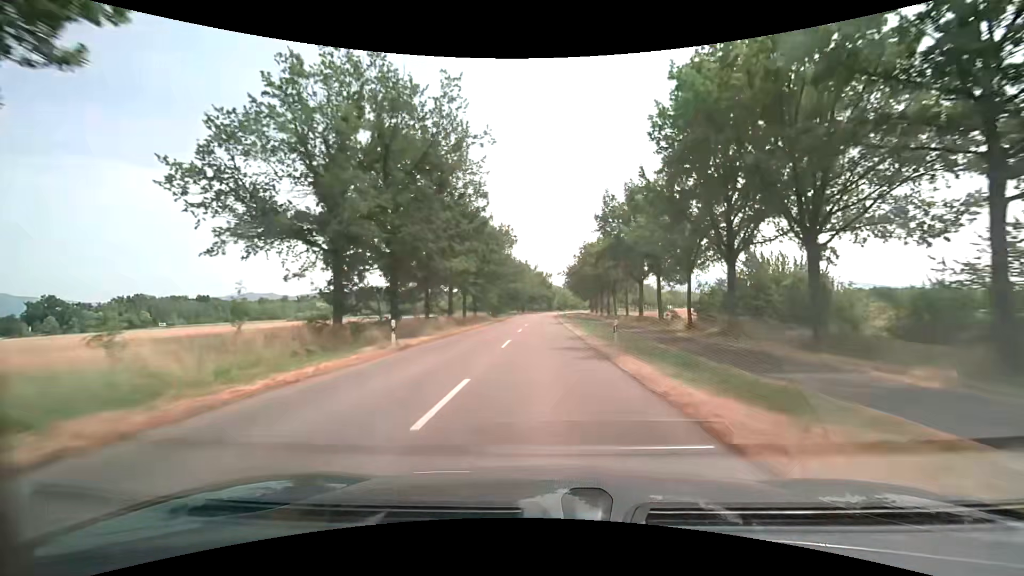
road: secondary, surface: asphalt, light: Day
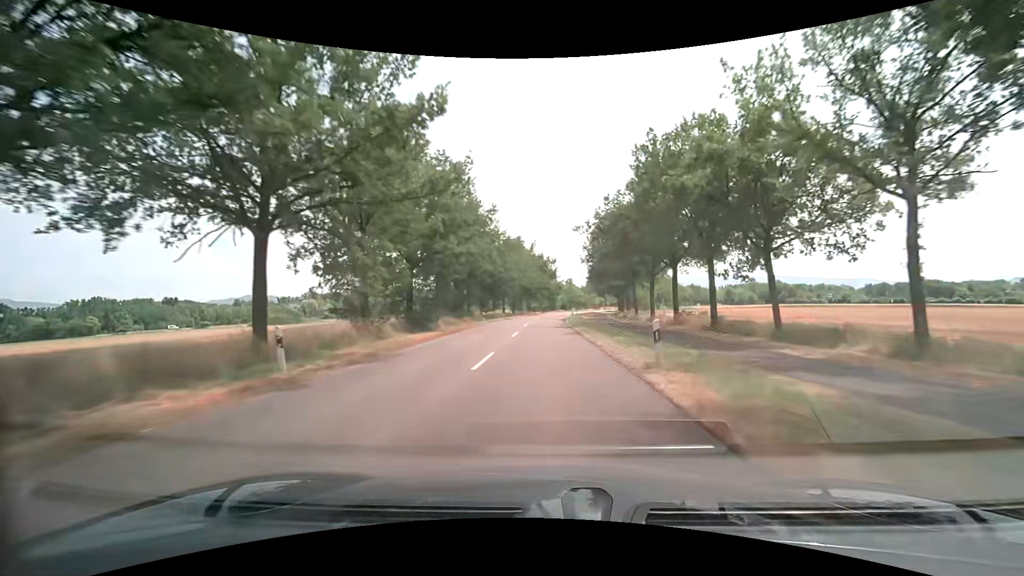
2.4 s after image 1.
(-0.1, +42.9) m; 0°
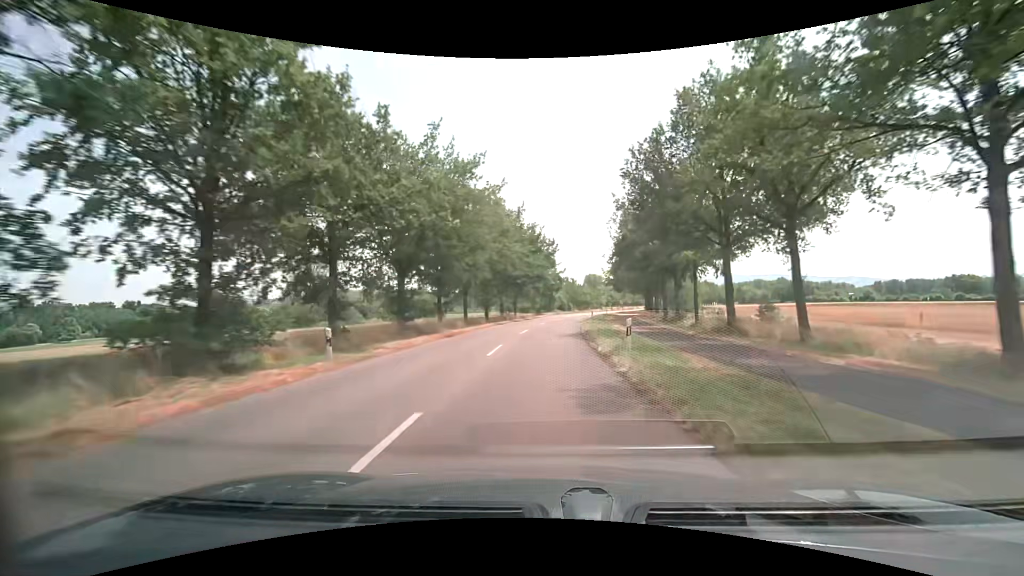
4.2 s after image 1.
(+0.1, +32.2) m; 0°
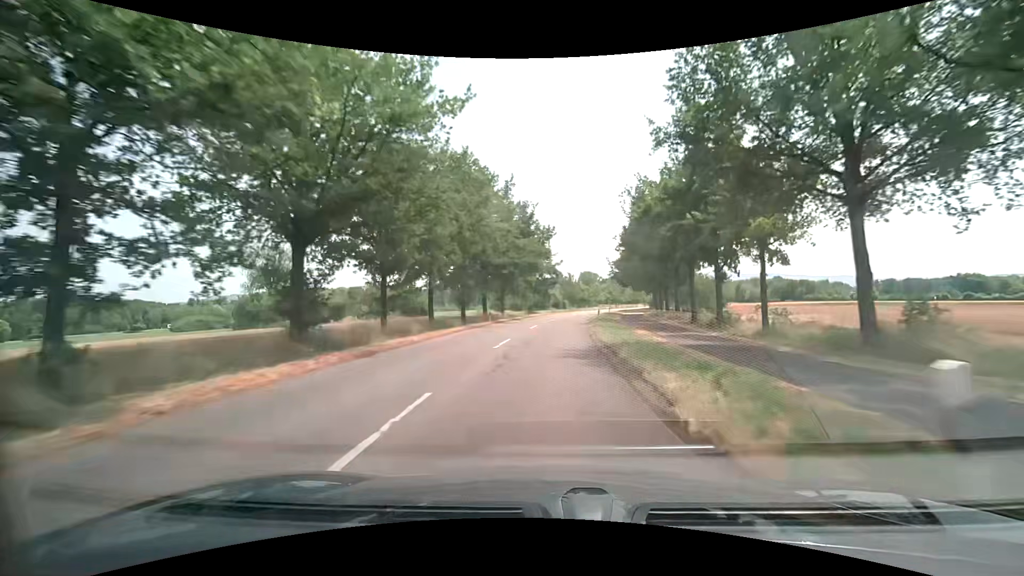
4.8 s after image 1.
(+0.1, +10.7) m; +1°
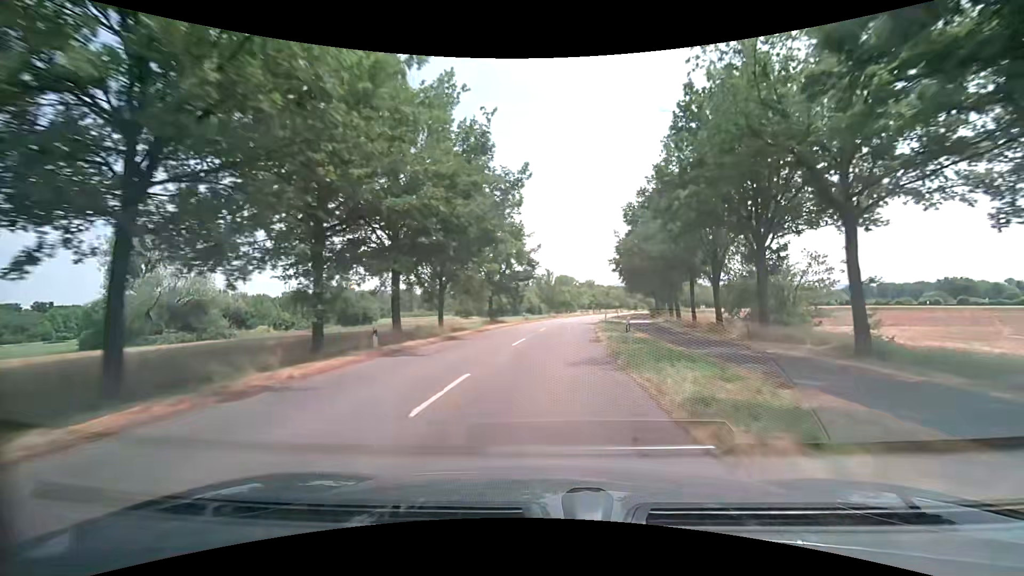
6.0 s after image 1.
(+0.5, +21.5) m; +3°
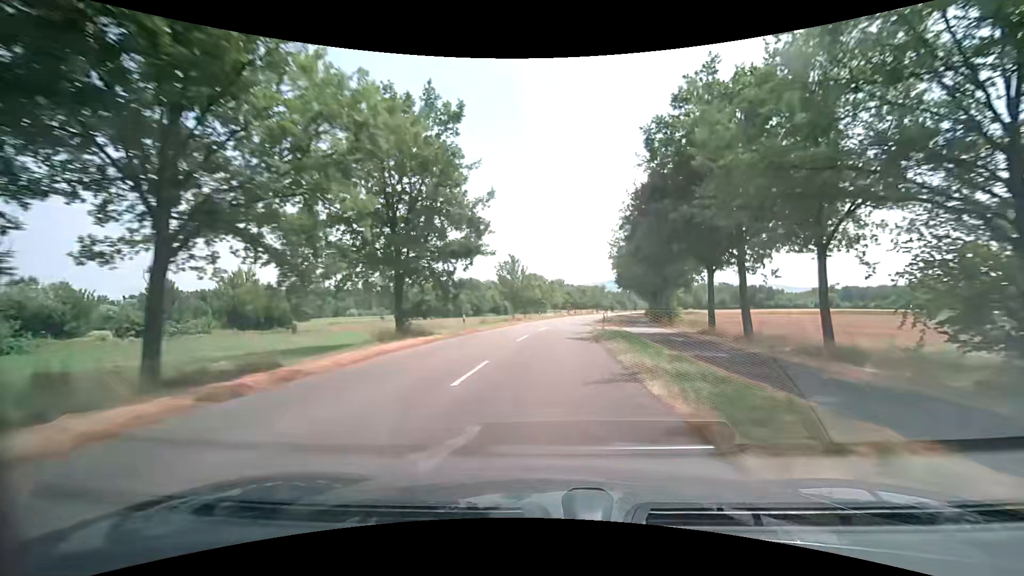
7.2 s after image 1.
(+0.6, +21.4) m; +3°
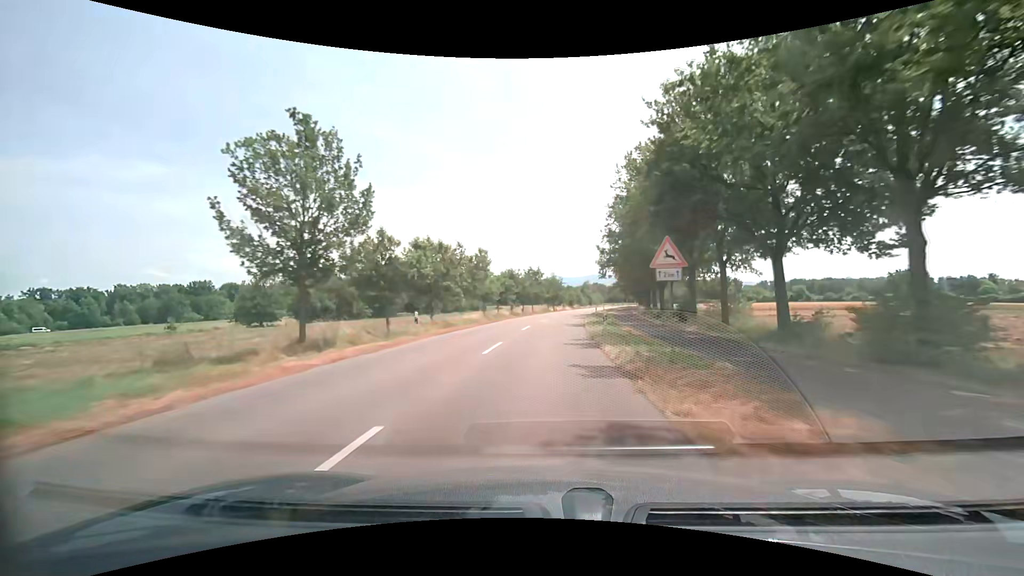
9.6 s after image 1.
(+2.6, +42.9) m; +6°
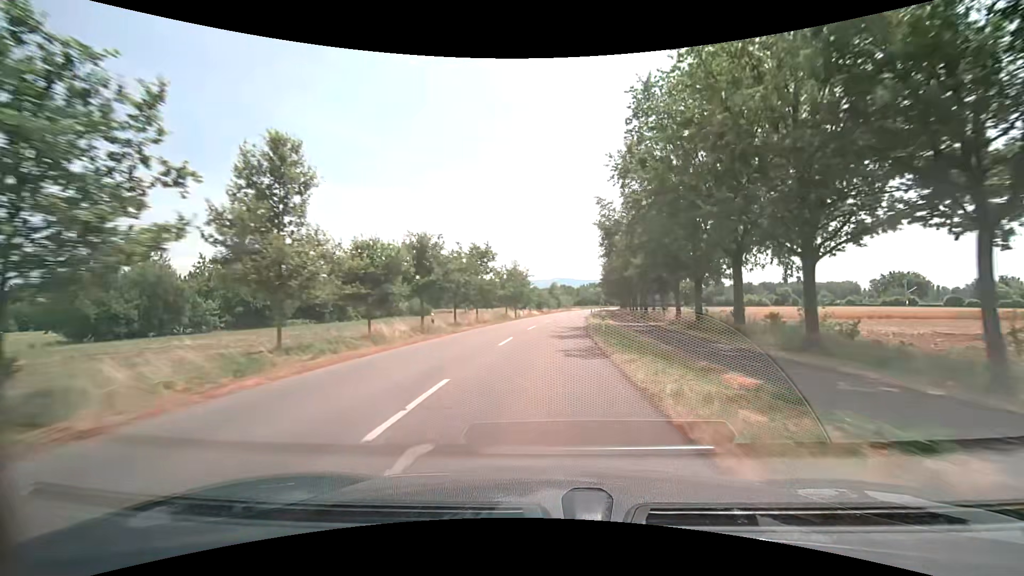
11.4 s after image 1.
(+1.0, +32.3) m; +4°
(0, +10) (0, +20) (+1, +30) (+2, +40) (+2, +50) (+3, +60) (+4, +70) (+5, +80) (+6, +90) (+8, +100) m
